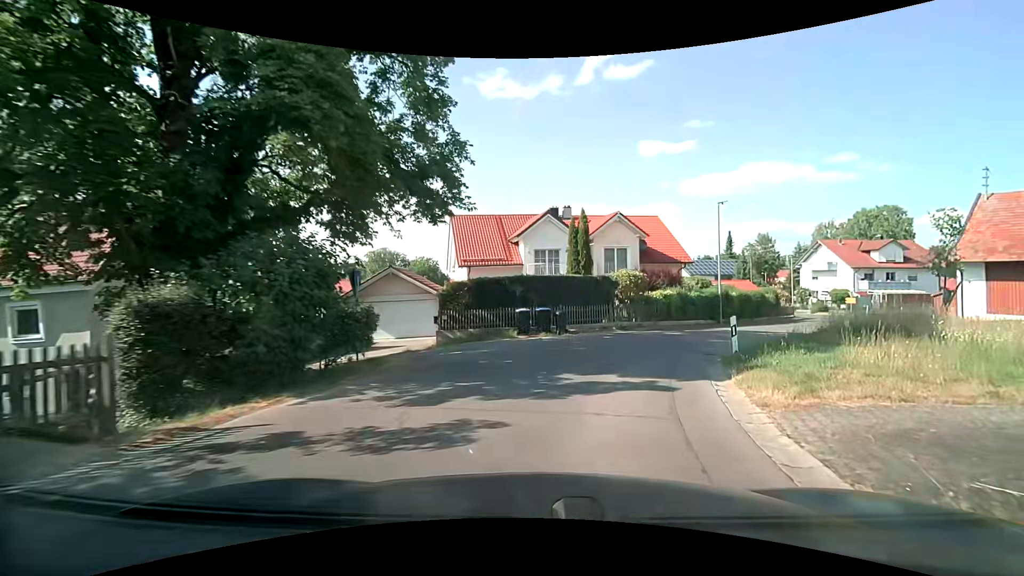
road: residential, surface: asphalt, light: Day
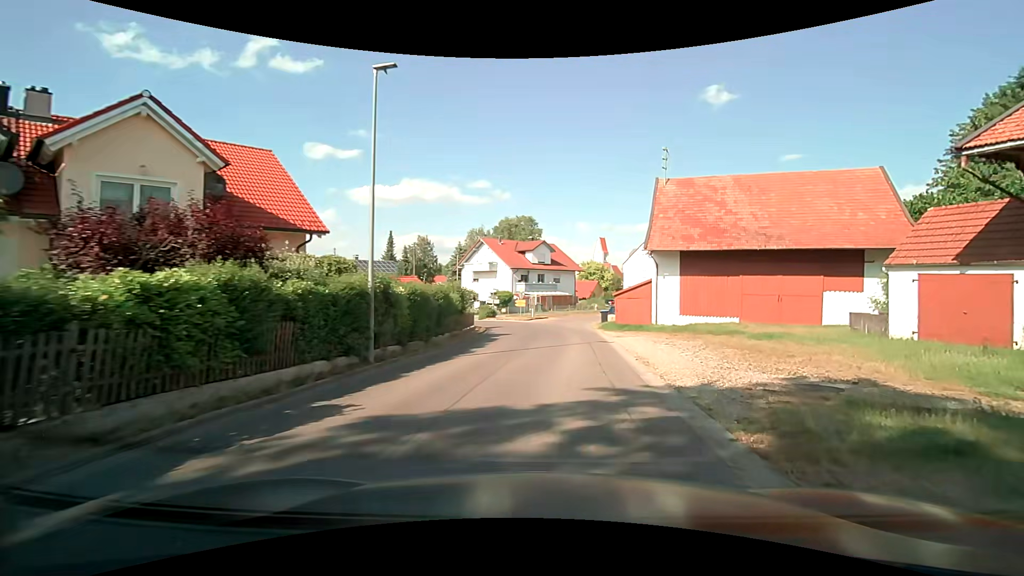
(+5.5, +18.6) m; +38°
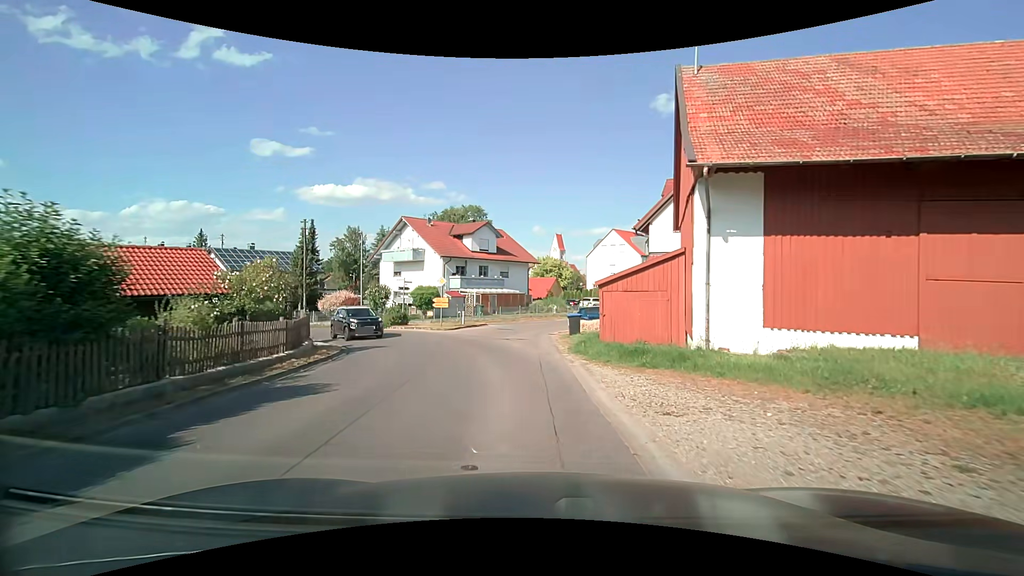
(+1.1, +17.1) m; +4°
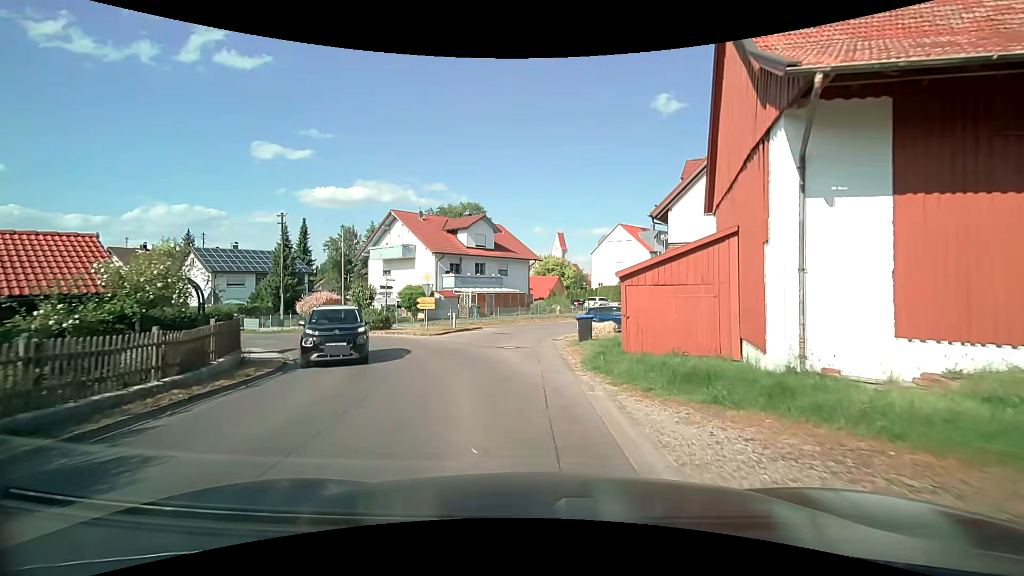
(+0.1, +4.3) m; +1°
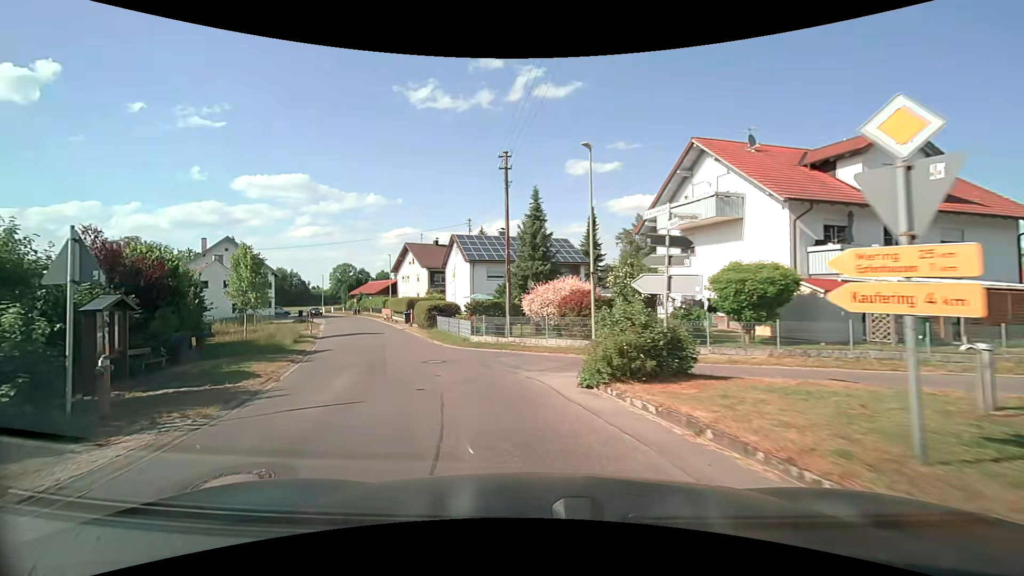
(-4.9, +20.5) m; -35°
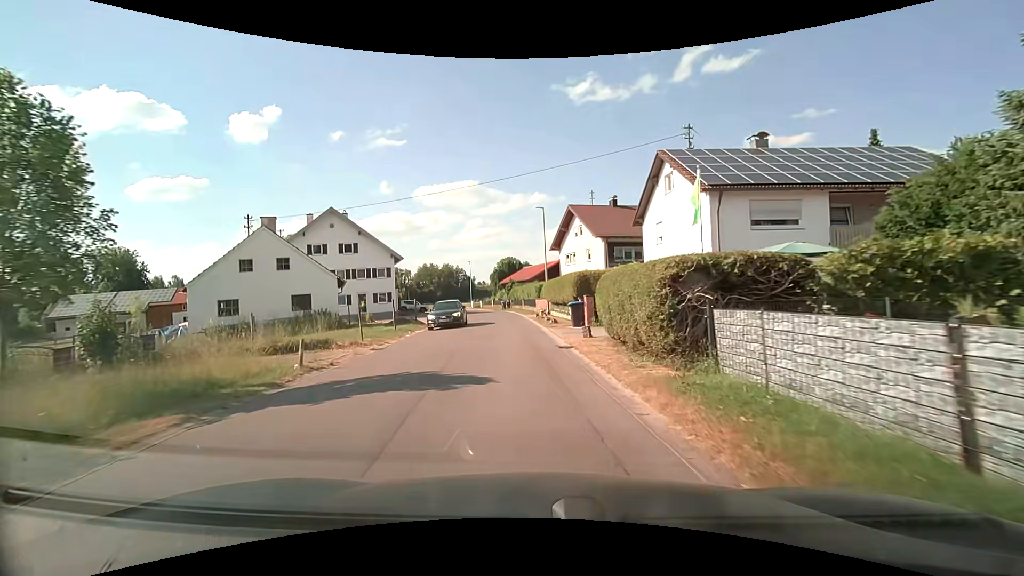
(-6.1, +25.2) m; -18°
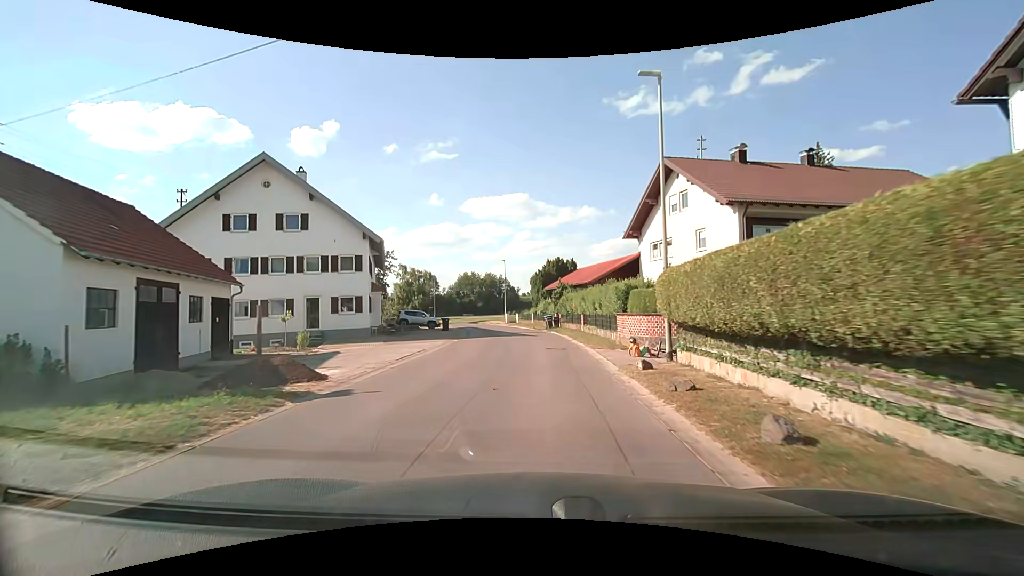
(-1.6, +21.8) m; -7°
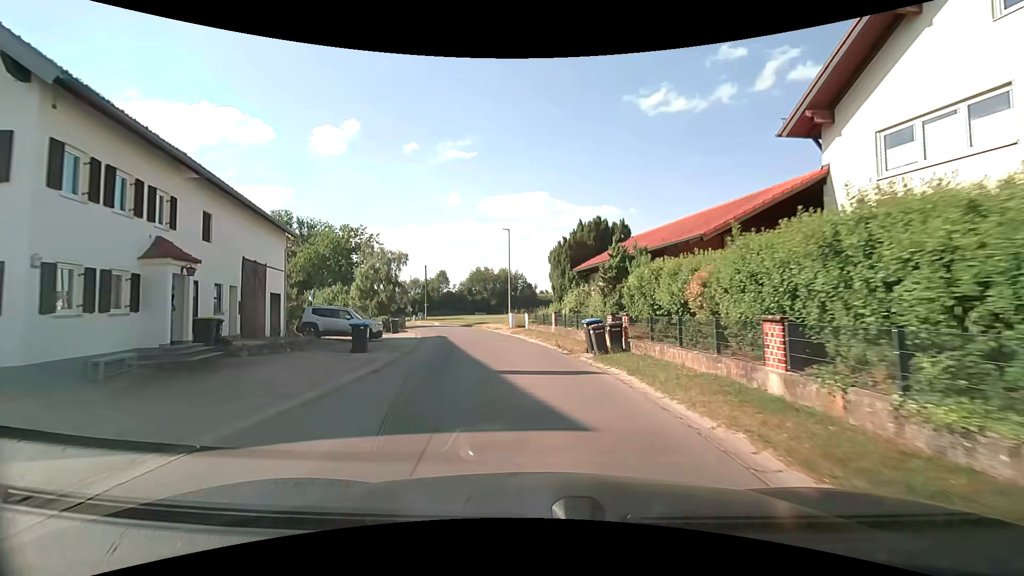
(-0.1, +22.5) m; -2°
(0, +10) (-1, +20) (-3, +30) (-5, +40) (-8, +49) (-12, +58) (-16, +67) (-21, +76) (-25, +85) (-30, +94) m
